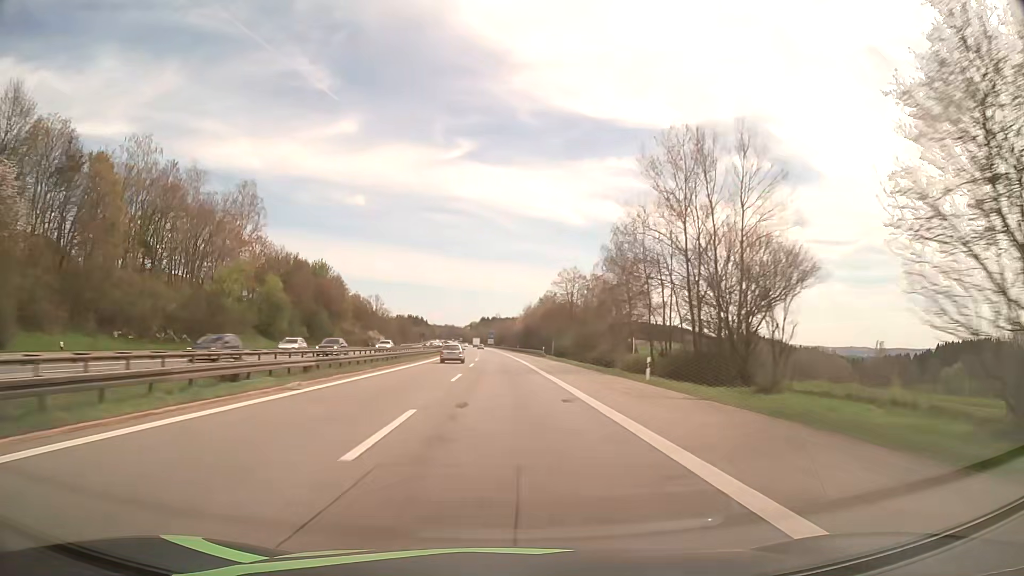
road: motorway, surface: asphalt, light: Day
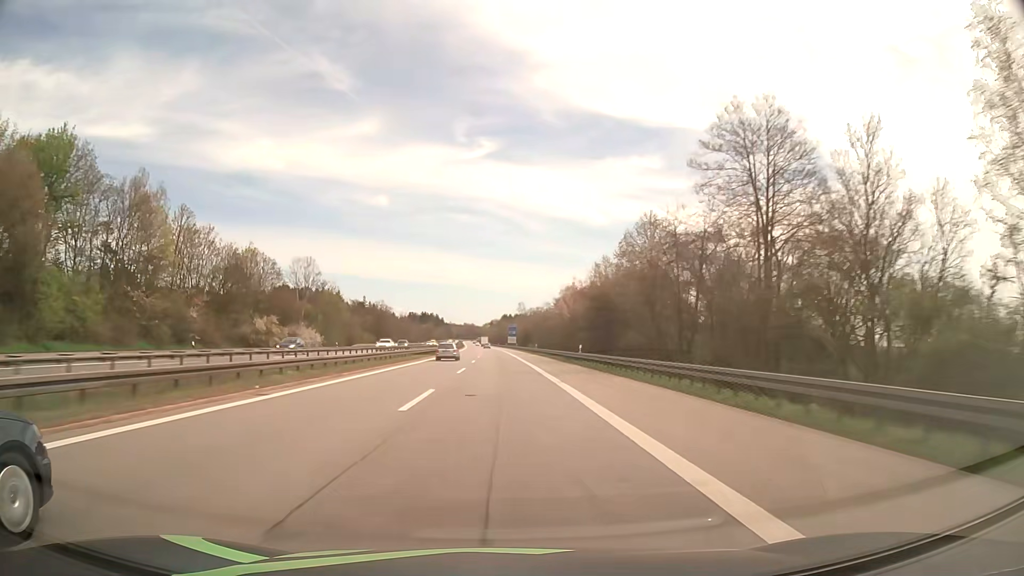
(-1.1, +82.7) m; -2°
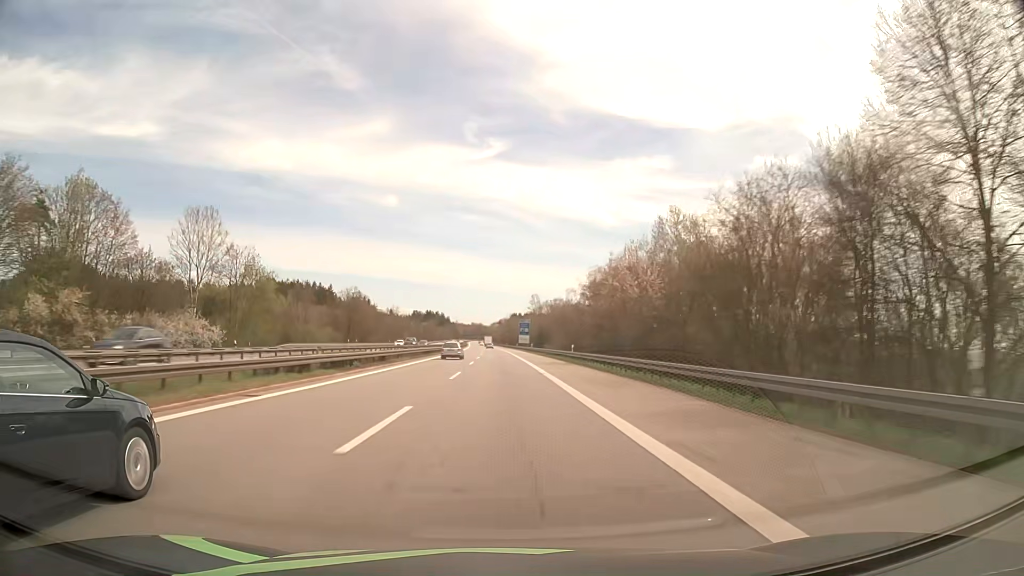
(-0.3, +40.8) m; -1°
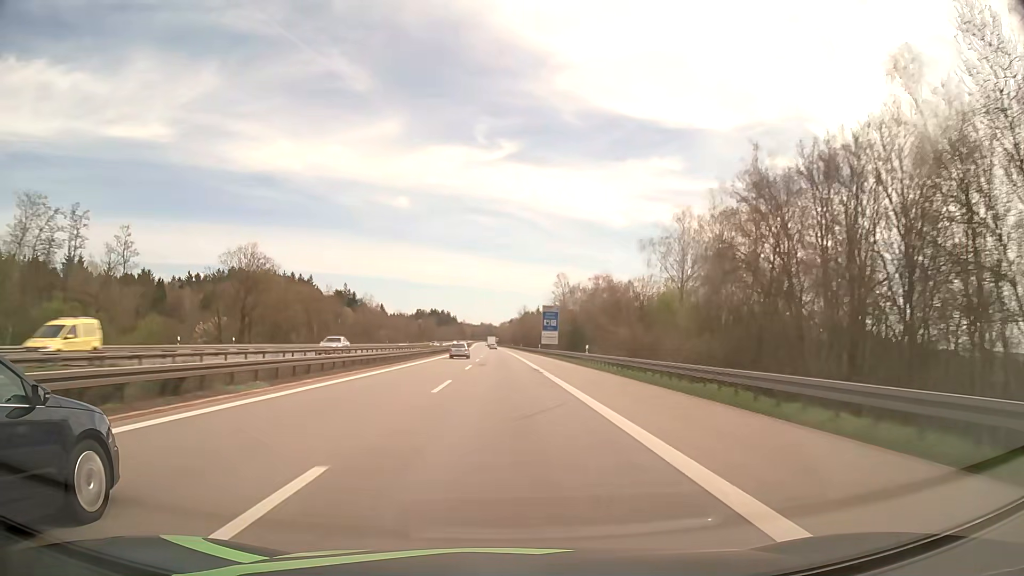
(-0.6, +59.9) m; -1°
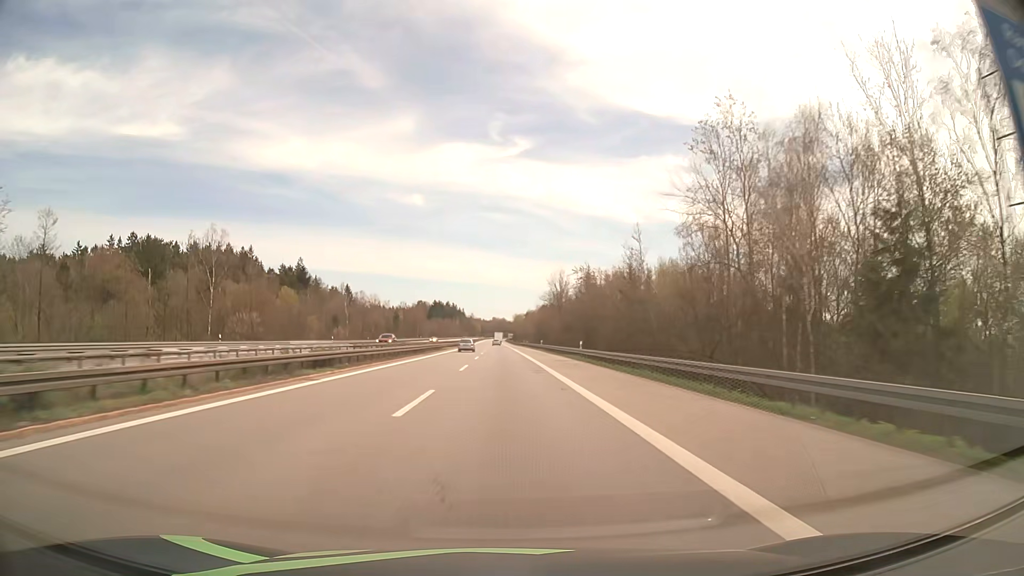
(-1.0, +94.7) m; -1°
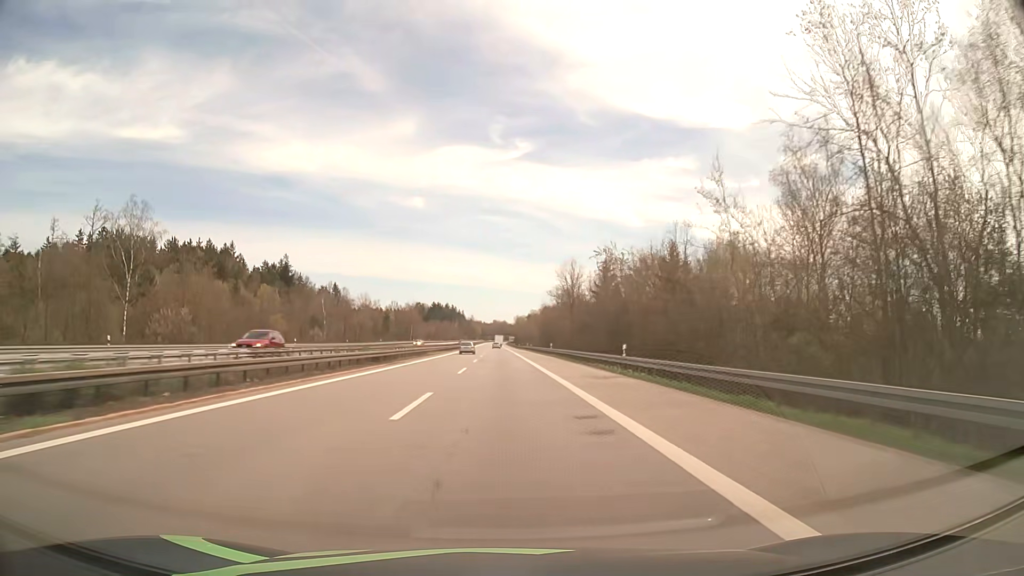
(0.0, +17.8) m; 0°
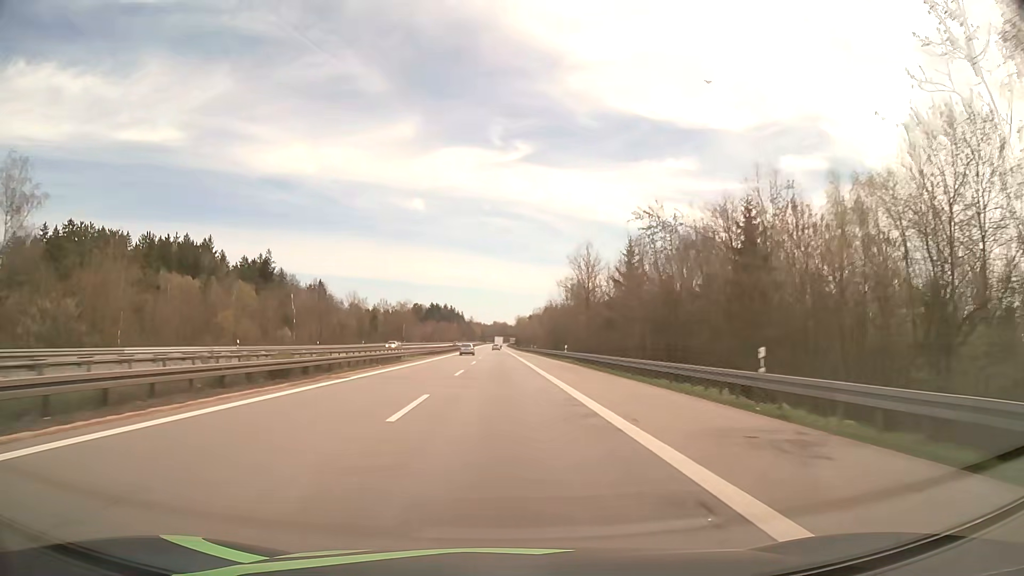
(0.0, +17.6) m; 0°
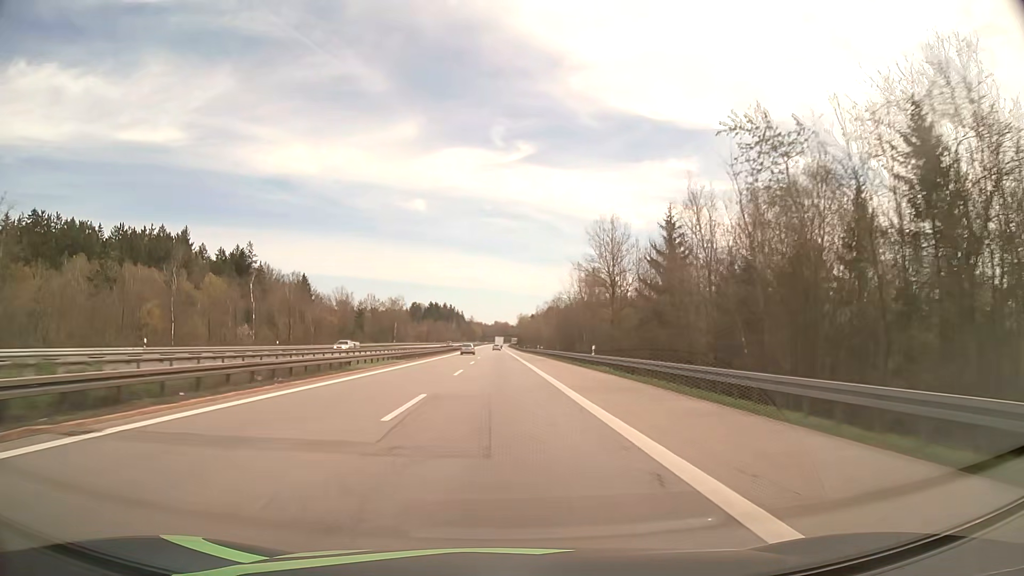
(0.0, +17.4) m; 0°
(0, +10) (0, +20) (0, +30) (0, +40) (0, +50) (0, +60) (0, +70) (0, +80) (-1, +90) (-1, +100) m
